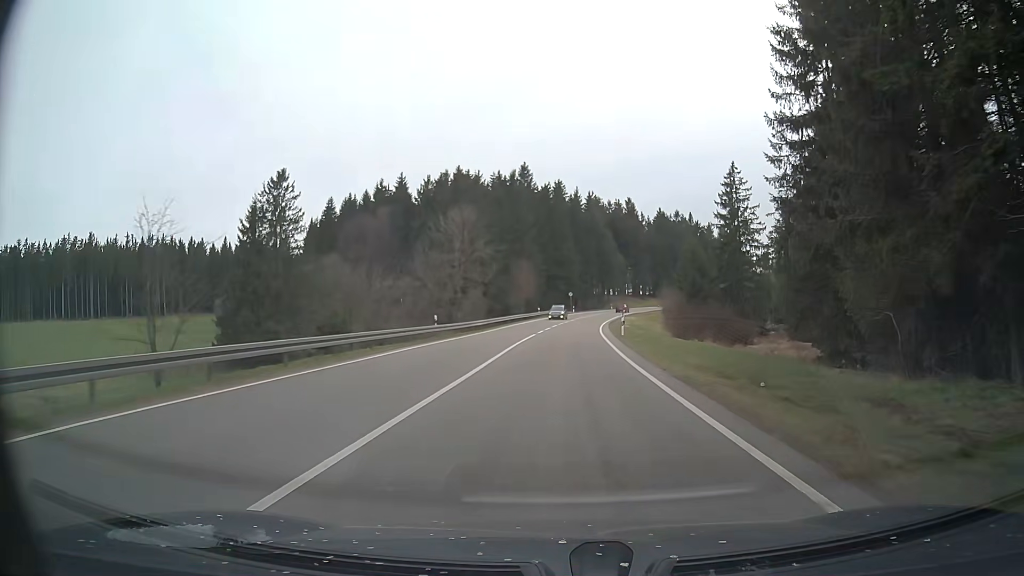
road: primary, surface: asphalt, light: Day
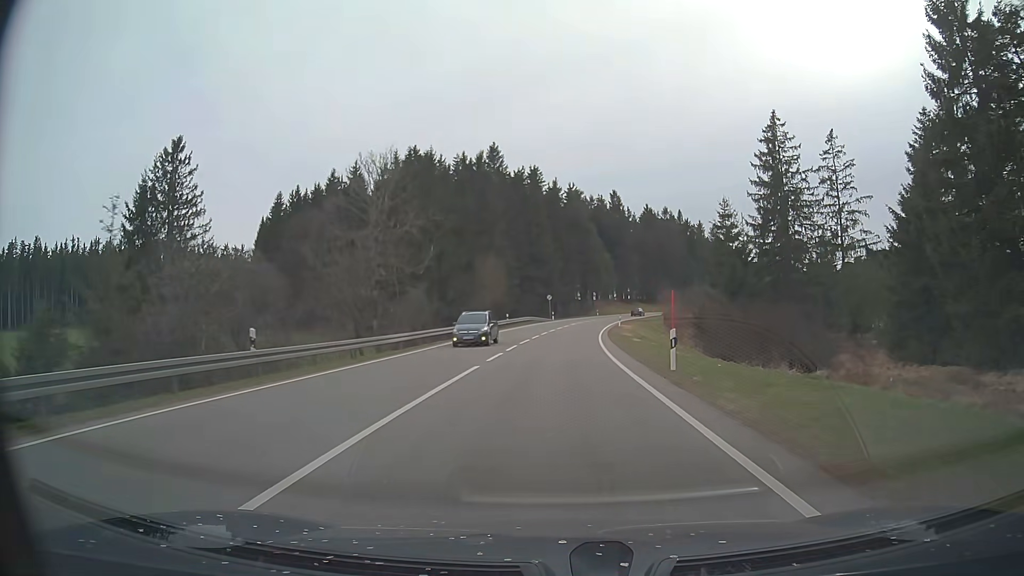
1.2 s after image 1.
(+0.3, +20.9) m; +2°
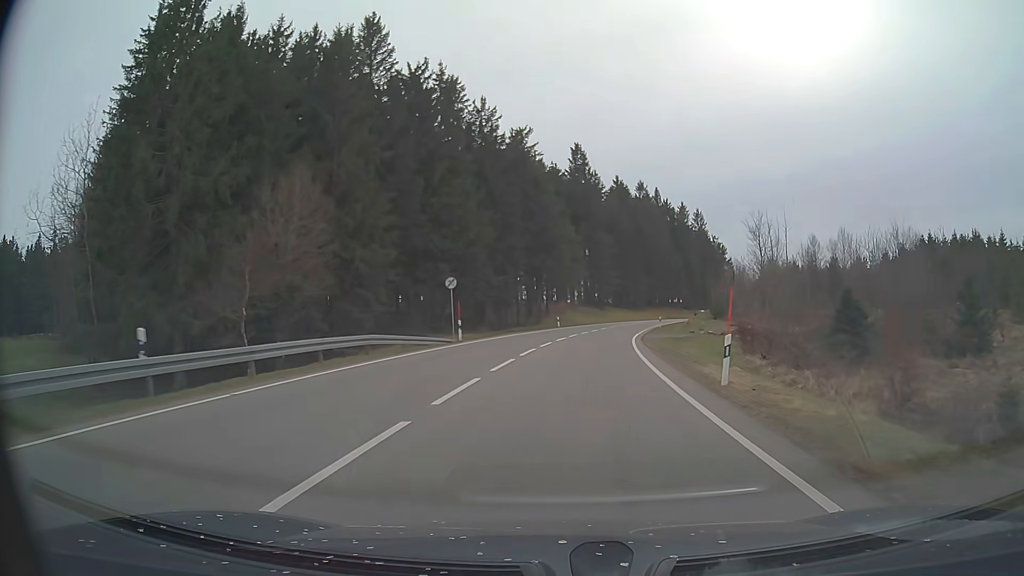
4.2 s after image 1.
(+1.7, +52.9) m; +5°
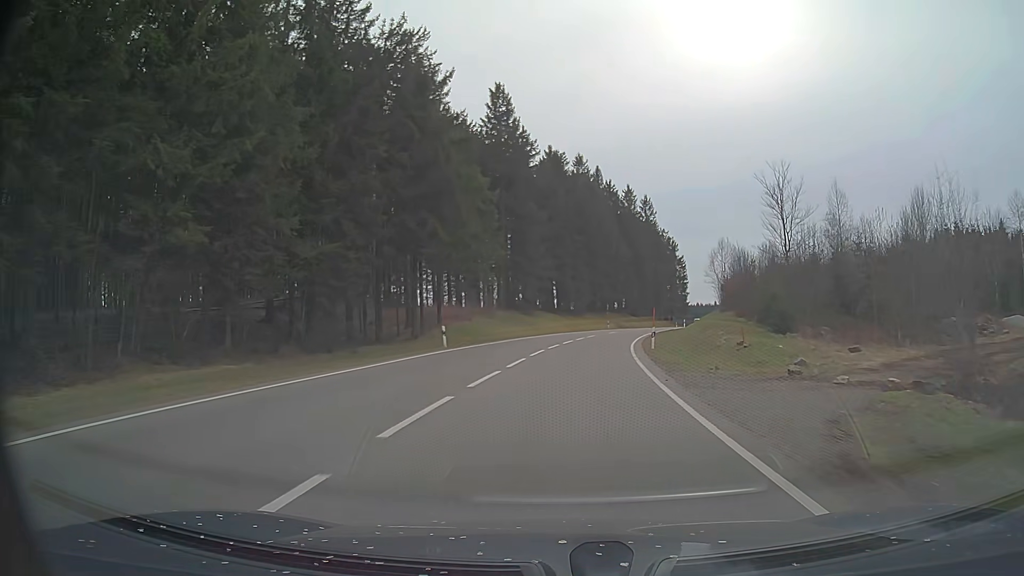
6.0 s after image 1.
(+1.8, +33.1) m; +6°
(0, +10) (+1, +20) (+2, +30) (+3, +40) (+5, +50) (+7, +59) (+9, +69) (+12, +79) (+15, +88) (+19, +98) m
